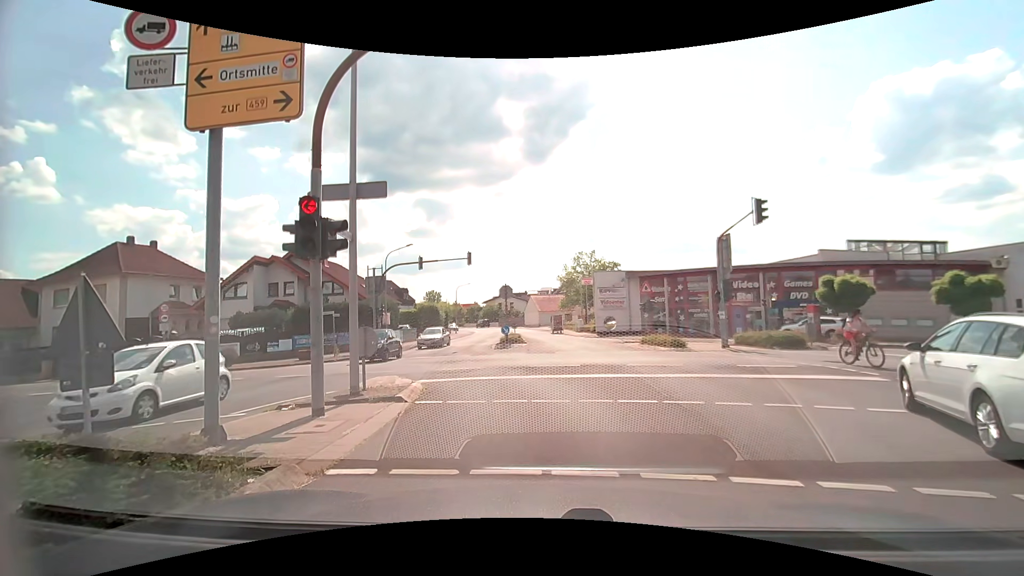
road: secondary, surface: asphalt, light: Day
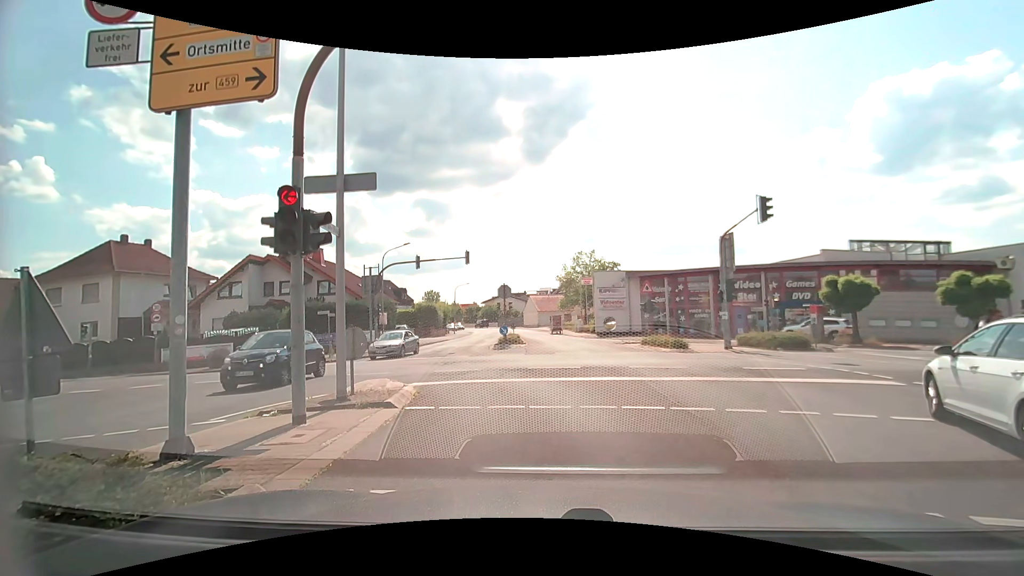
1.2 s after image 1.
(0.0, +0.6) m; 0°
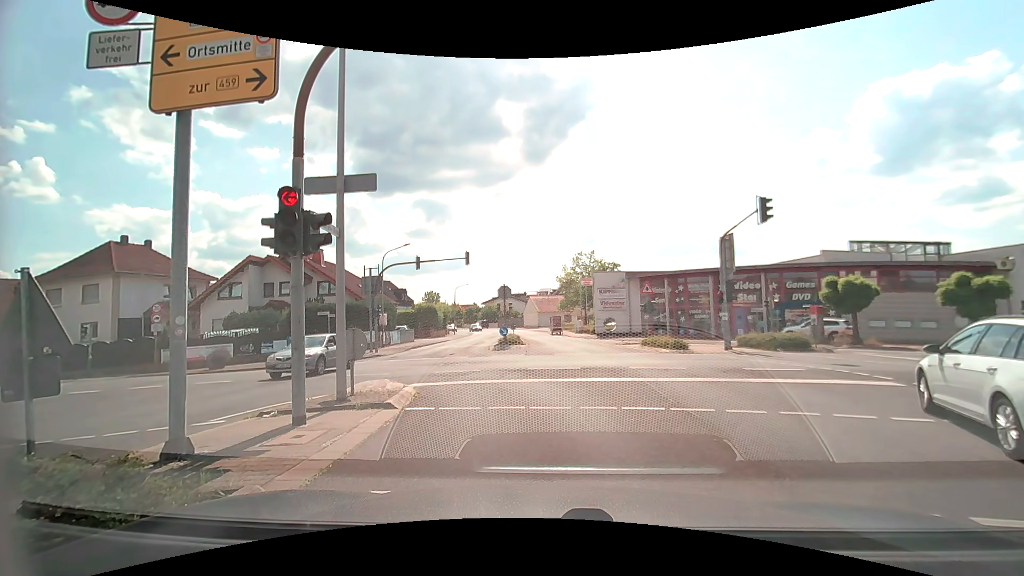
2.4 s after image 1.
(0.0, +0.1) m; 0°
